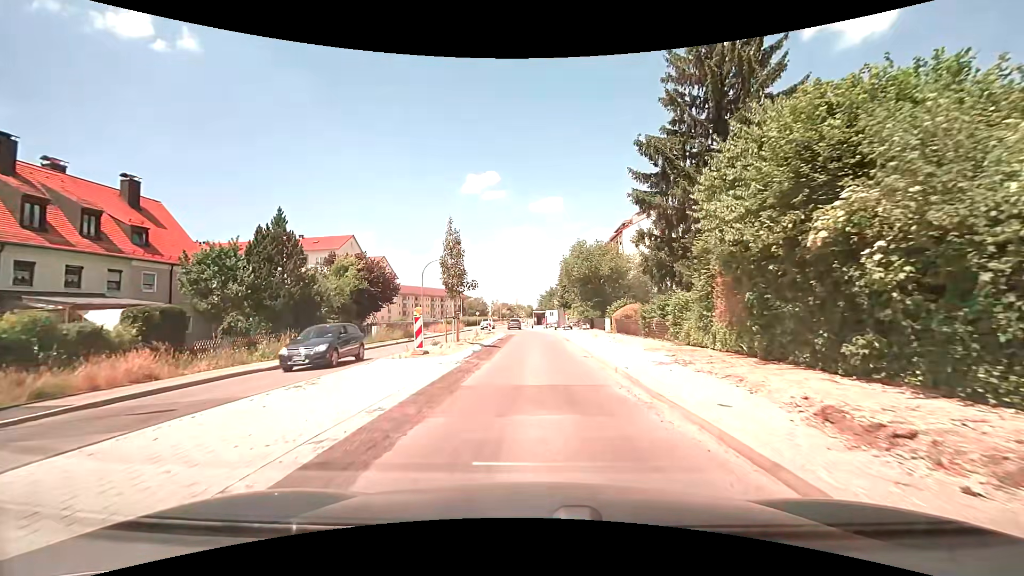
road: secondary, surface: asphalt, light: Day
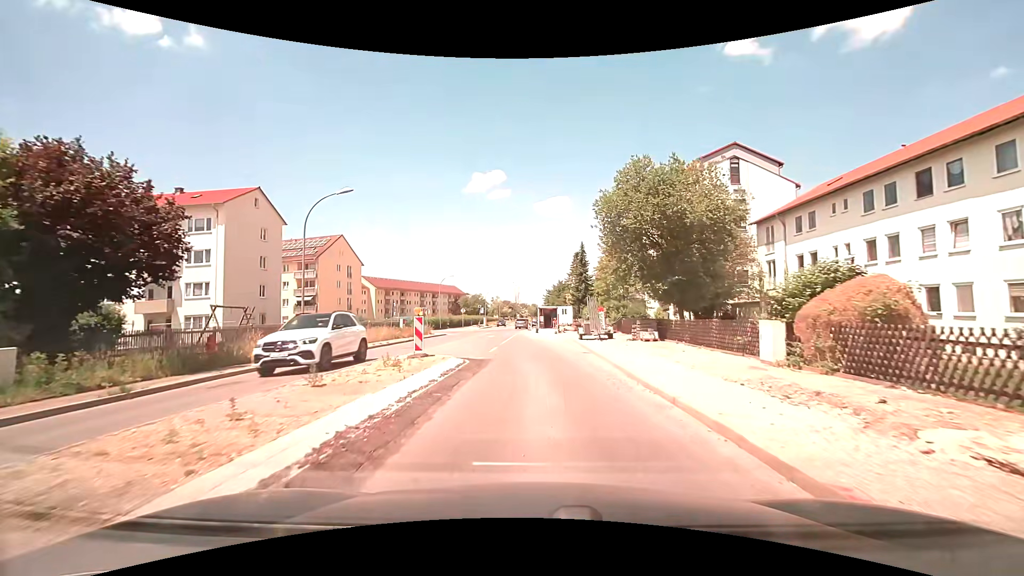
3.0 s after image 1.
(-0.2, +27.2) m; -1°
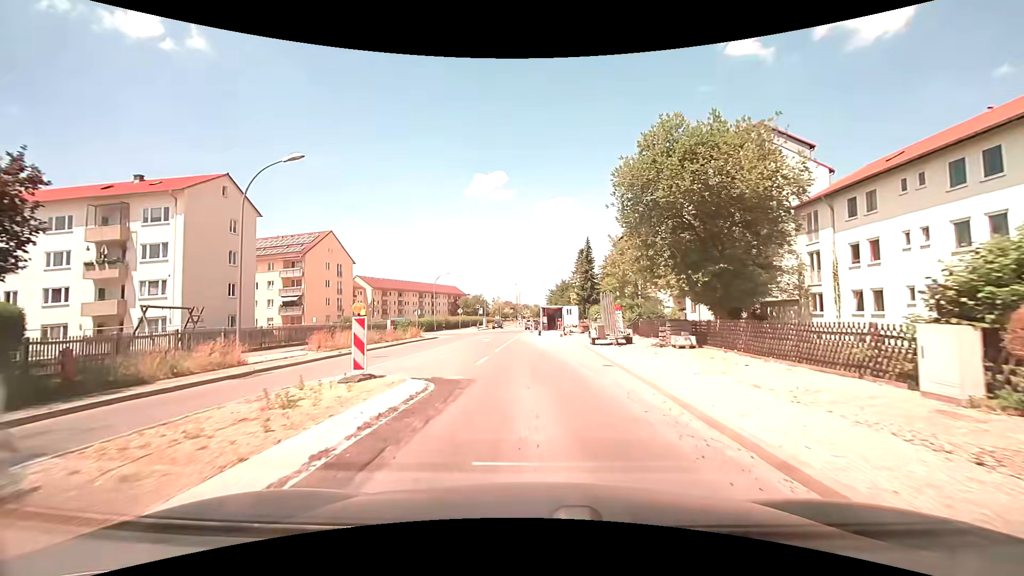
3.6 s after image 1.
(0.0, +5.4) m; +1°
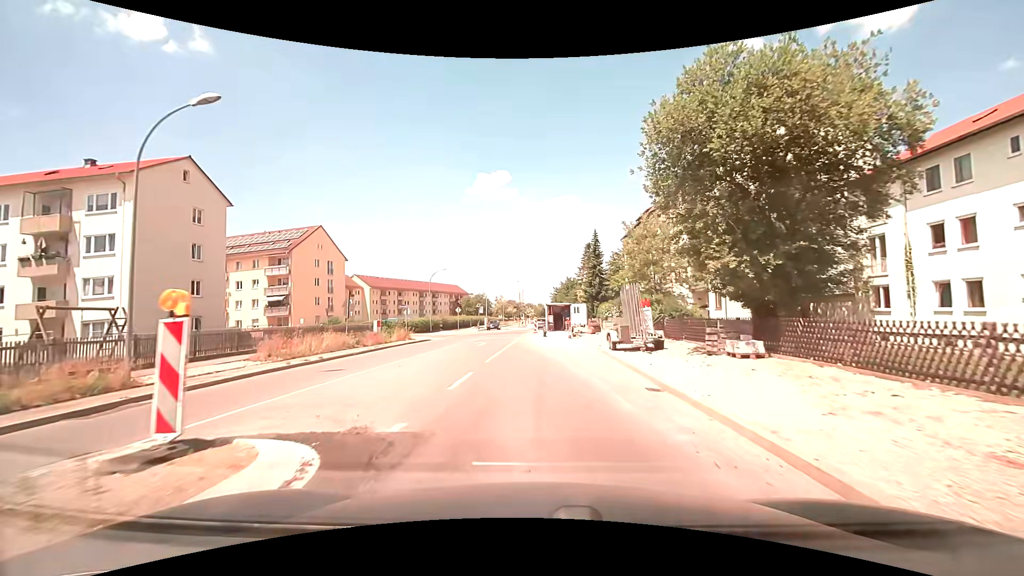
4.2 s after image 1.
(-0.1, +5.3) m; -1°
